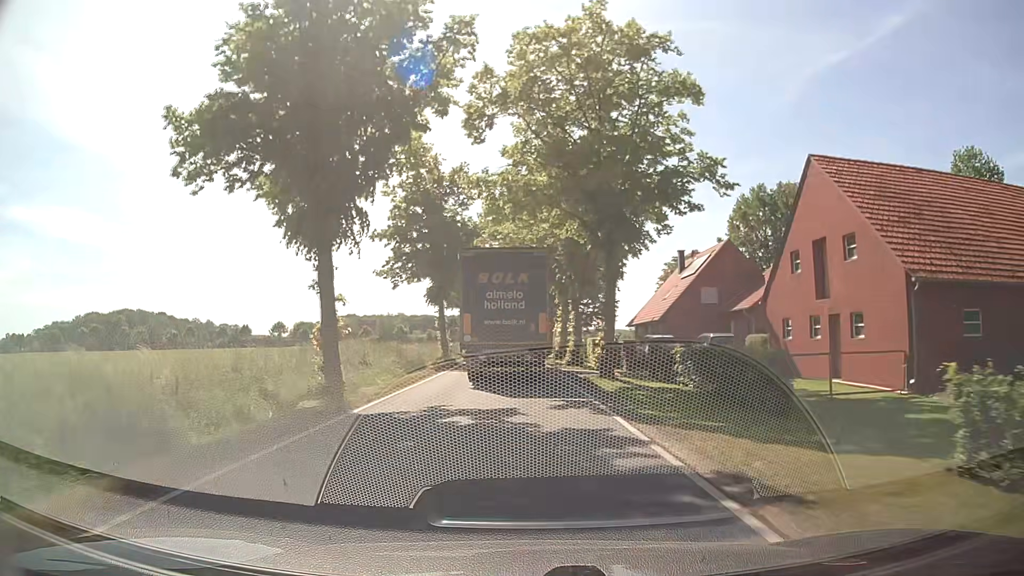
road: tertiary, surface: asphalt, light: Day
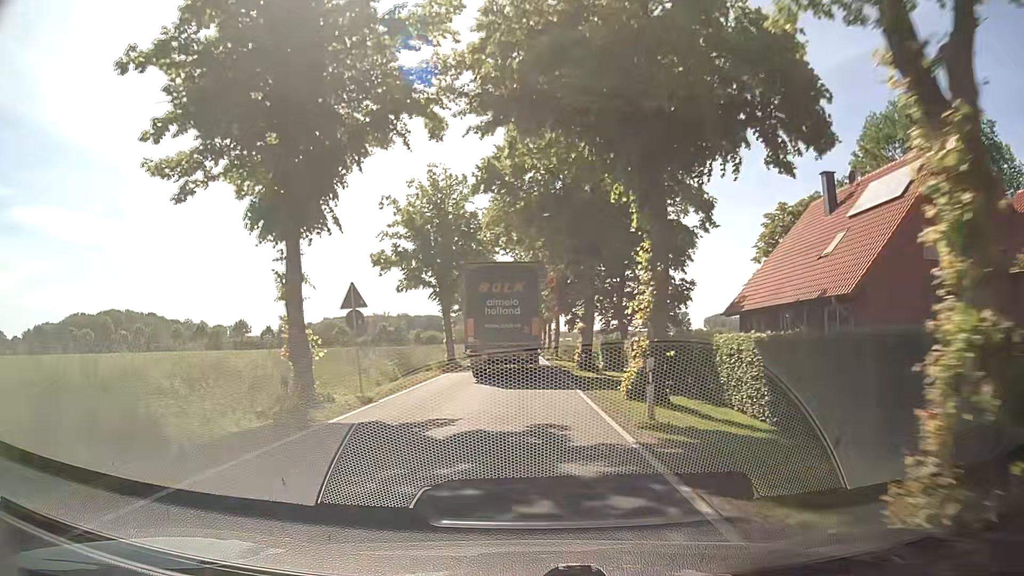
(-0.2, +30.7) m; 0°
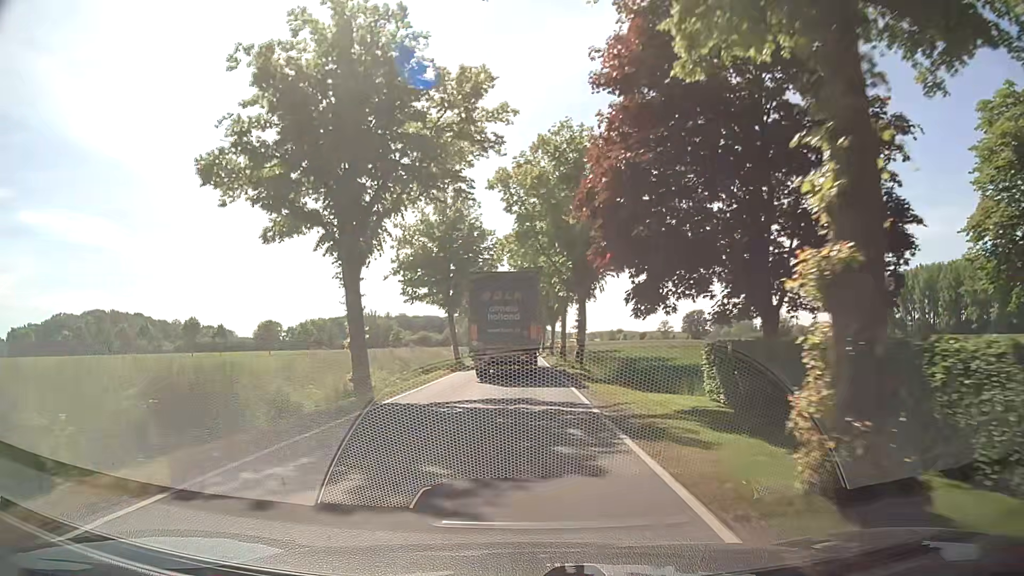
(-0.2, +25.0) m; -1°
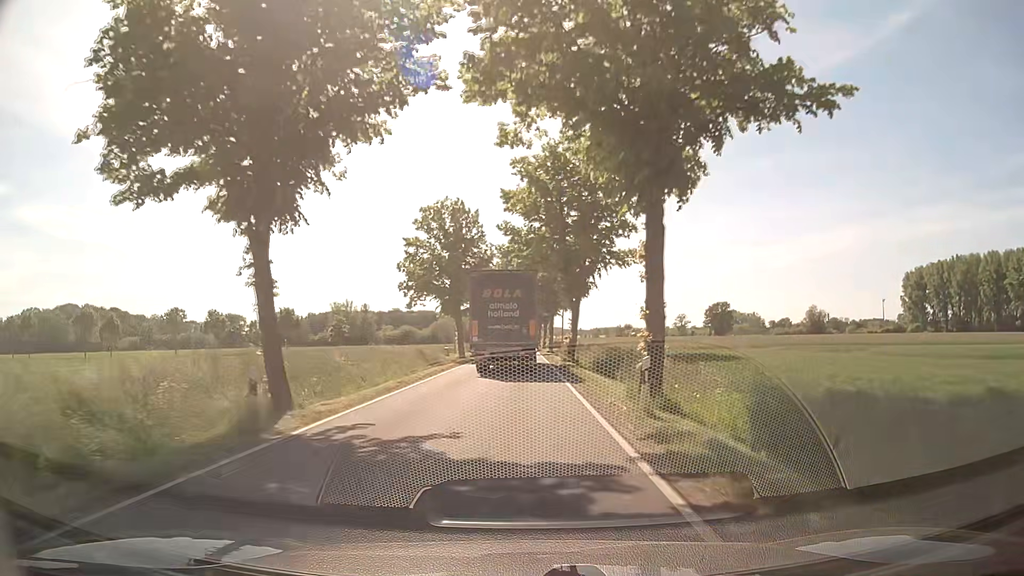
(0.0, +35.7) m; 0°
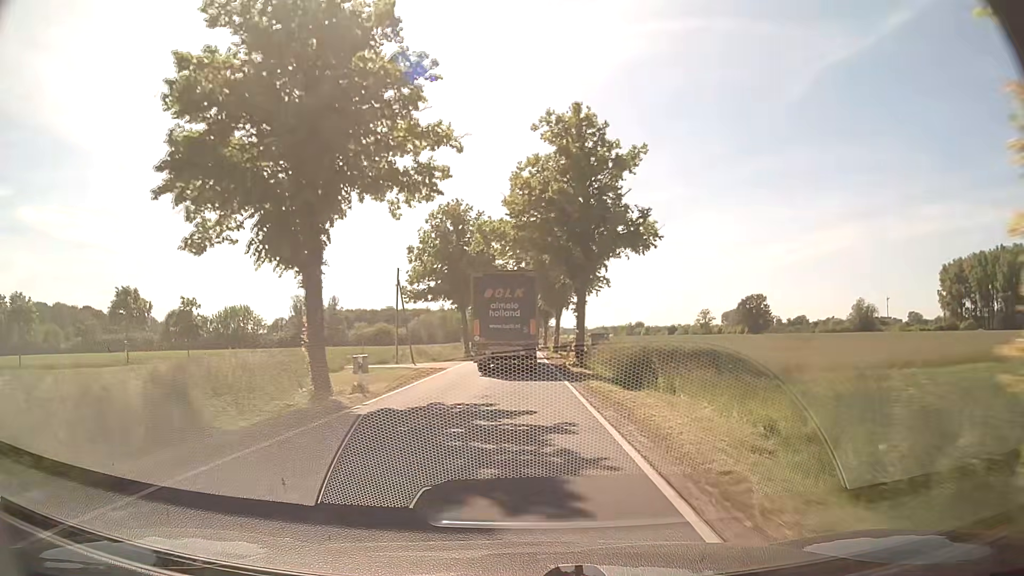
(-0.1, +37.6) m; 0°
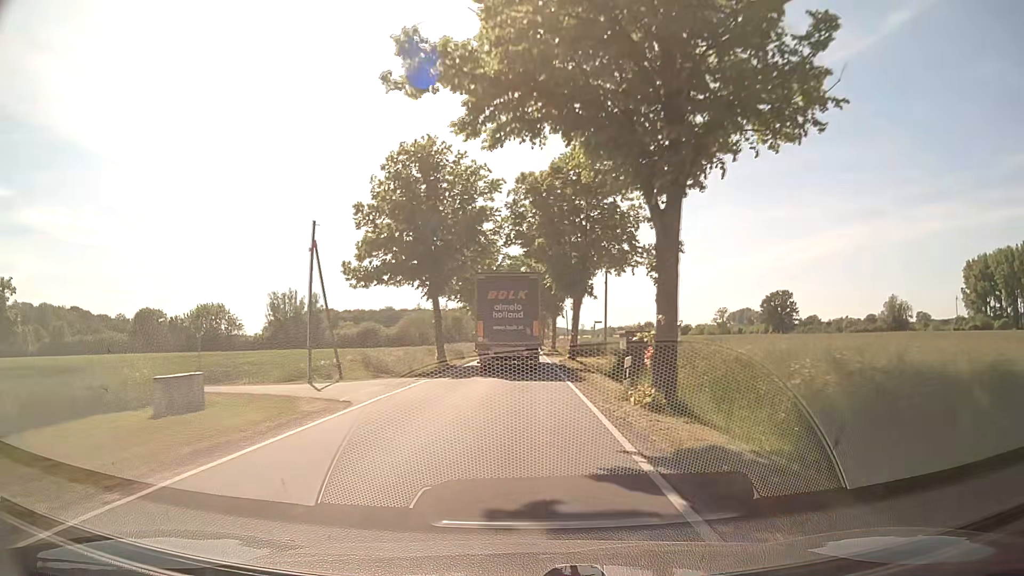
(0.0, +19.3) m; 0°
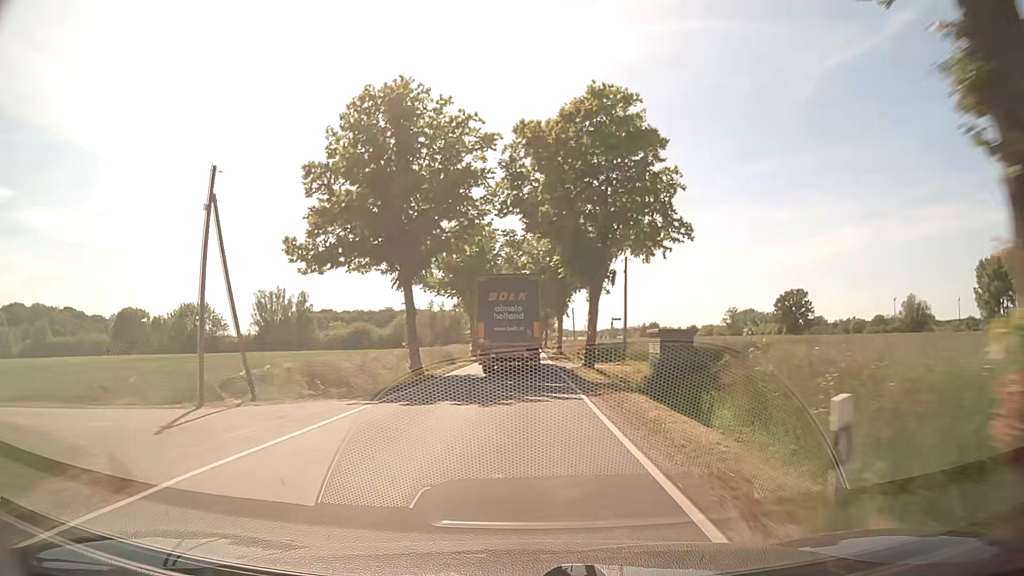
(+0.1, +9.7) m; 0°
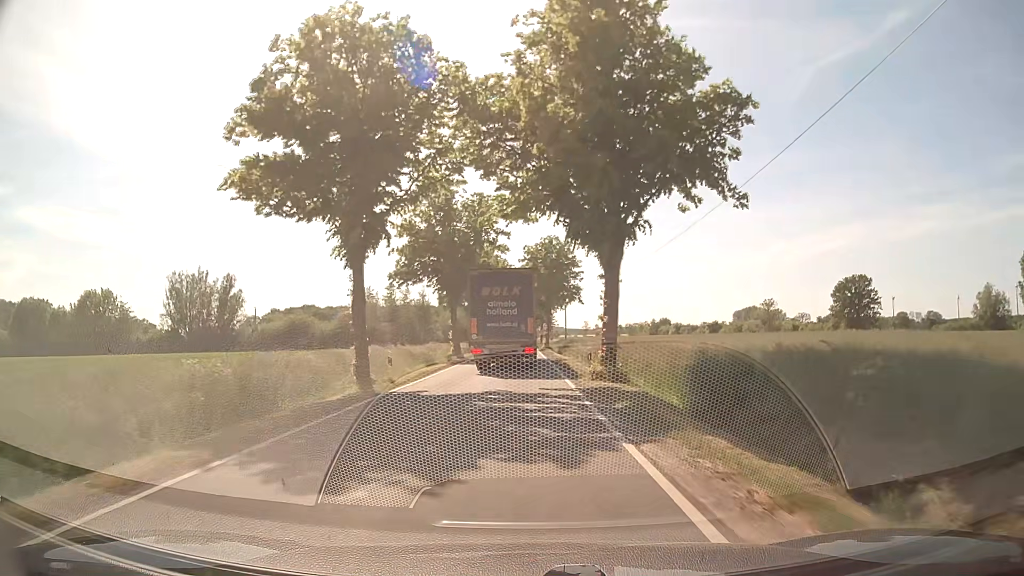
(-0.1, +39.0) m; 0°
(0, +10) (0, +20) (0, +30) (0, +40) (0, +50) (0, +60) (0, +70) (0, +80) (0, +90) (0, +100) m
